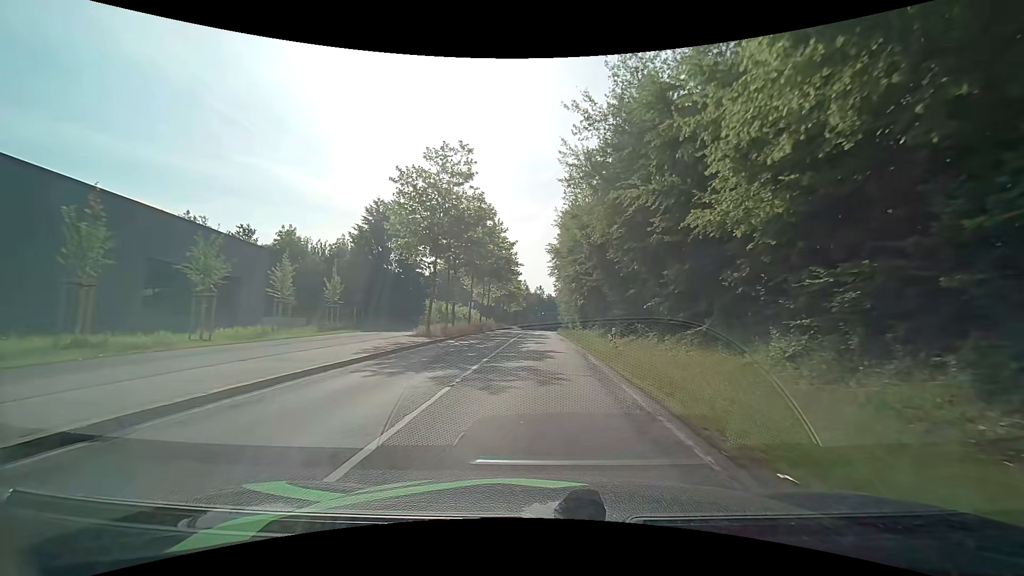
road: secondary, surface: asphalt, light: Day
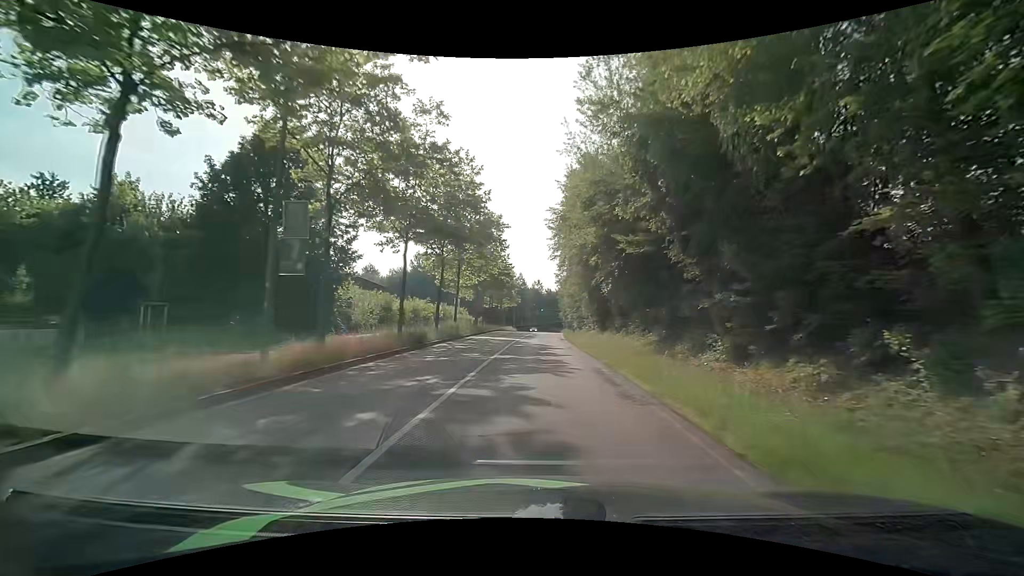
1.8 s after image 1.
(-0.1, +22.0) m; 0°
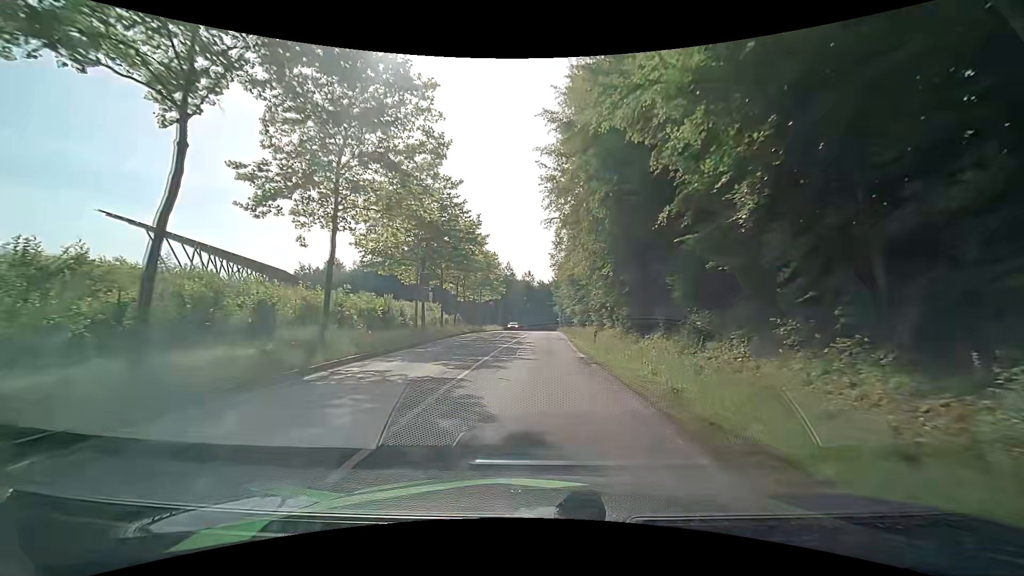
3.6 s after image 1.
(+0.1, +22.4) m; 0°
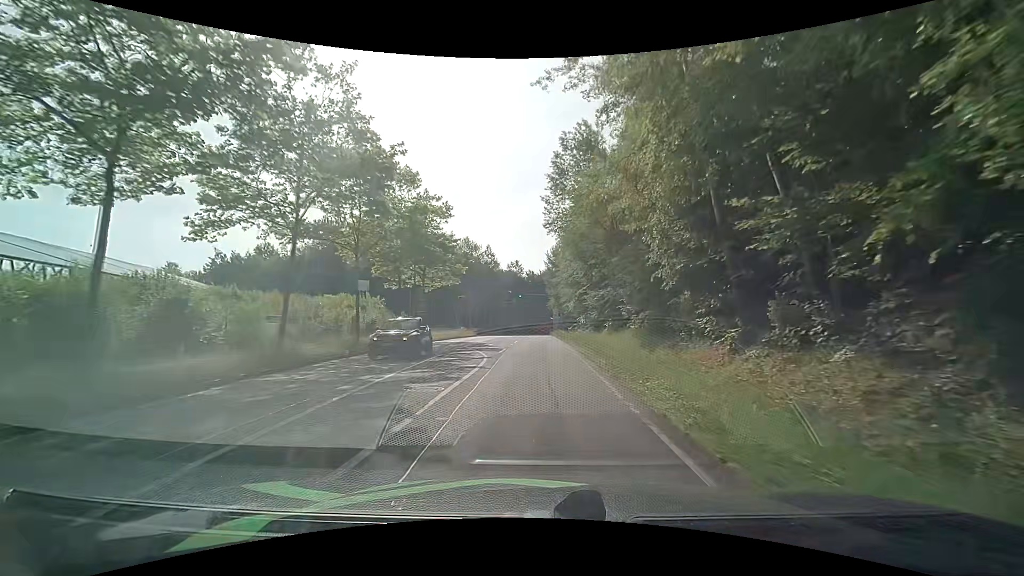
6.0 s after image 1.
(+0.4, +30.9) m; +1°
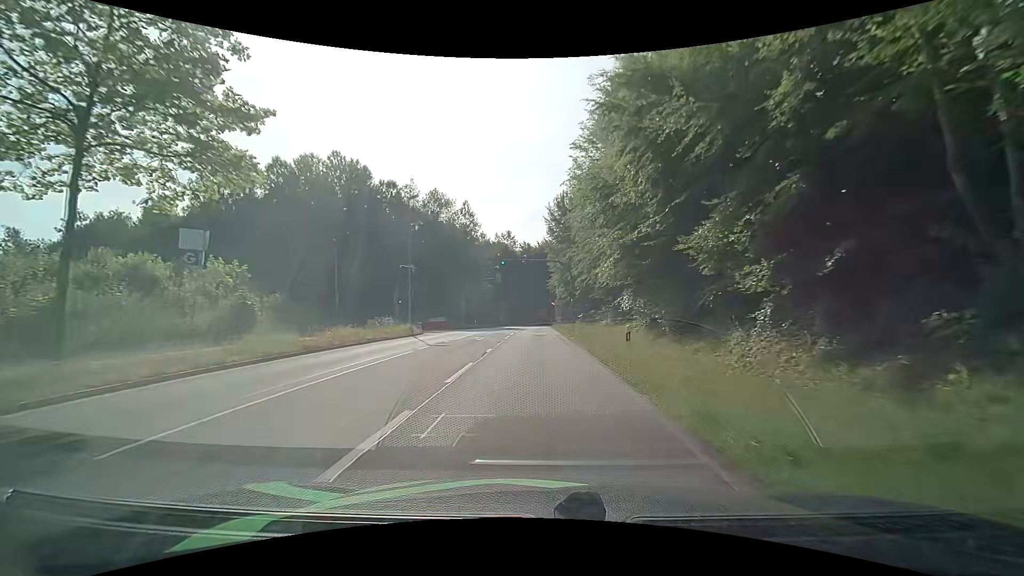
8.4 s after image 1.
(+0.2, +31.1) m; 0°
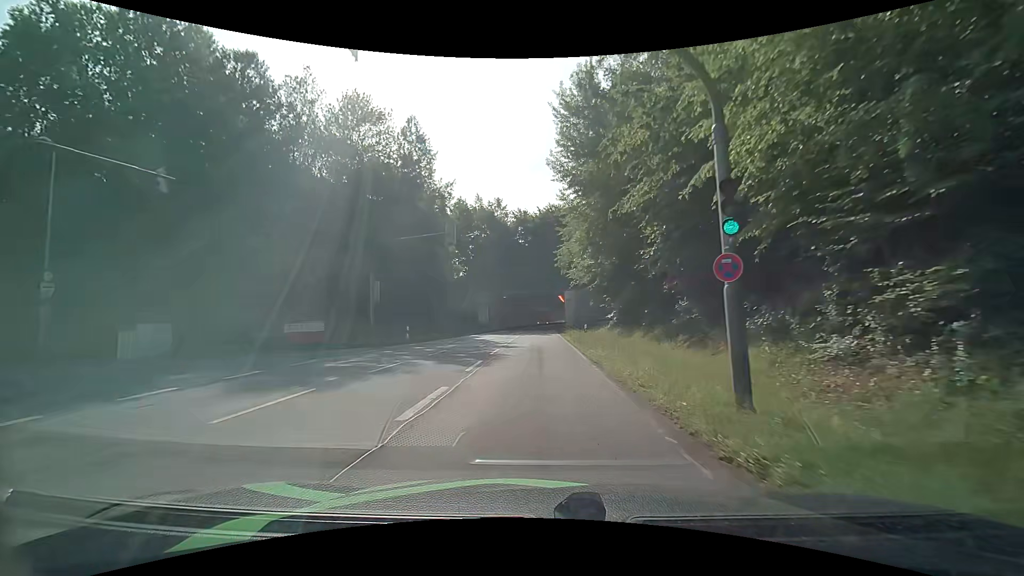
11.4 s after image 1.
(+0.1, +33.6) m; 0°
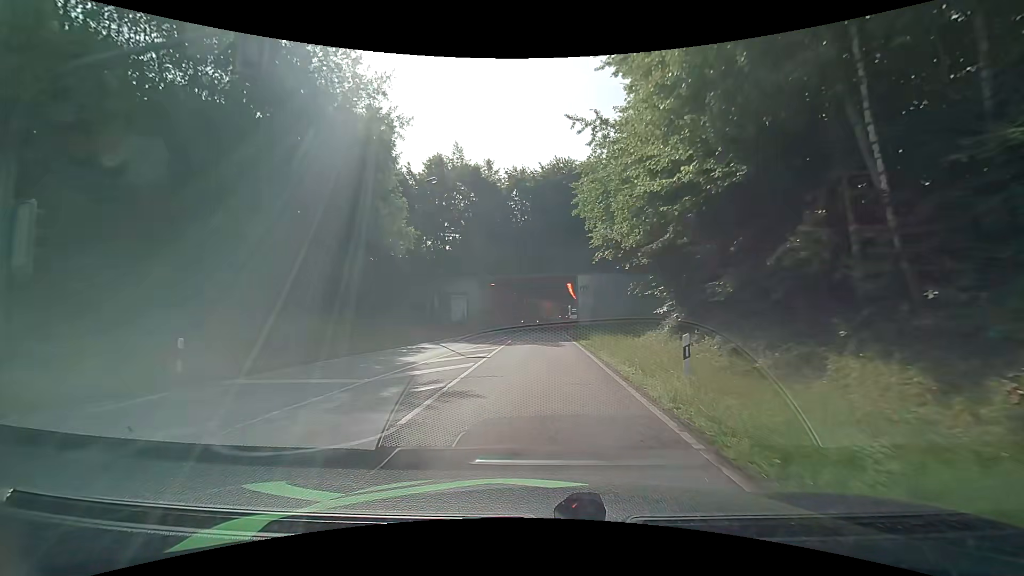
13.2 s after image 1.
(0.0, +19.7) m; 0°
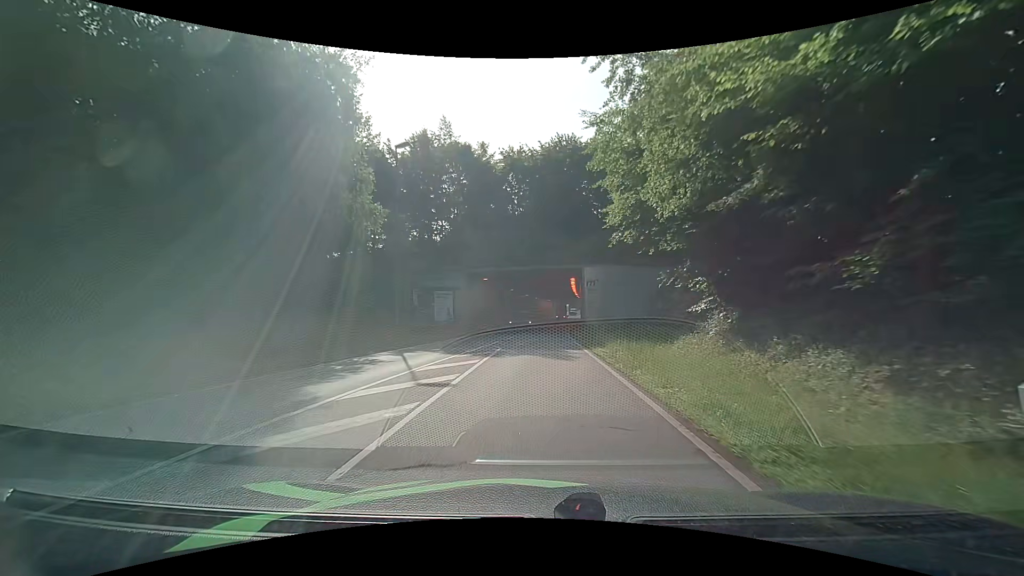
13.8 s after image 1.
(0.0, +6.6) m; 0°
